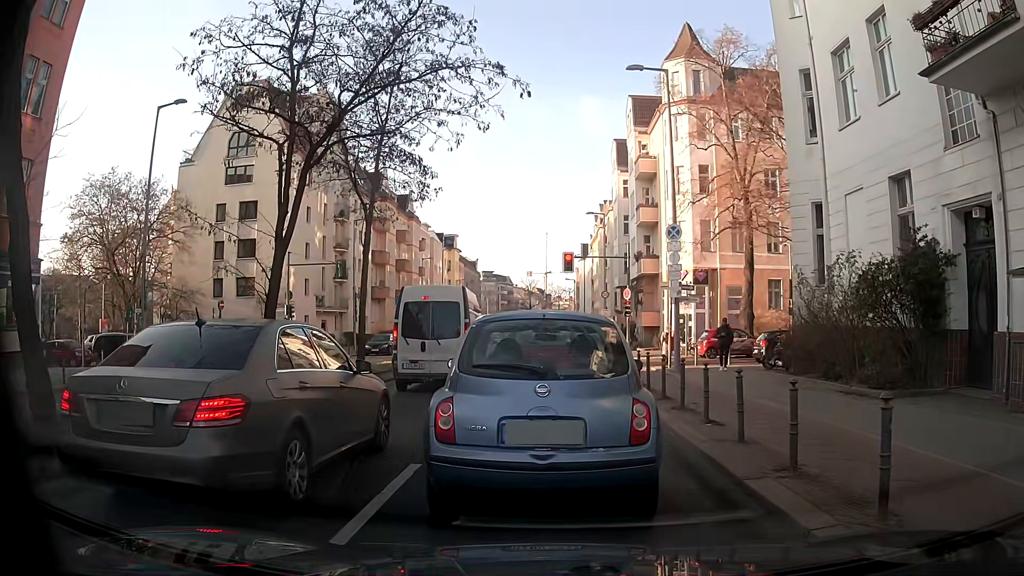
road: secondary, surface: asphalt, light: Day
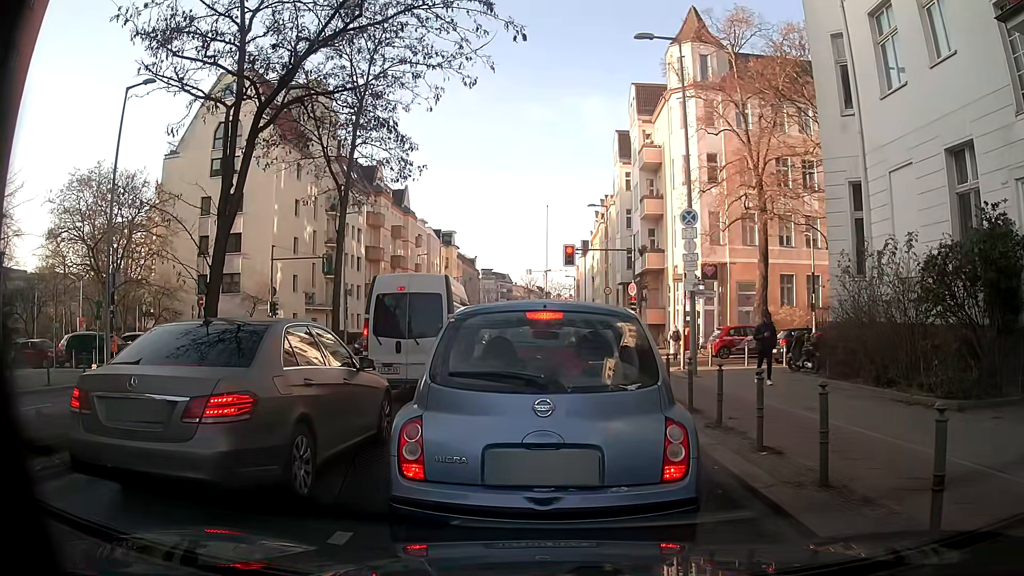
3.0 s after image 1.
(0.0, +2.5) m; 0°
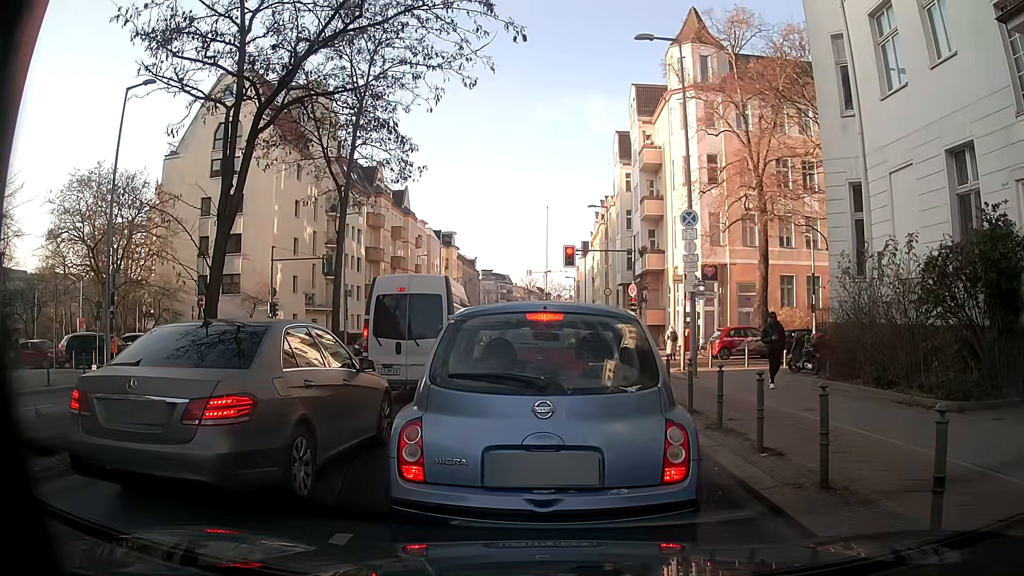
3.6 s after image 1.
(0.0, +0.1) m; 0°
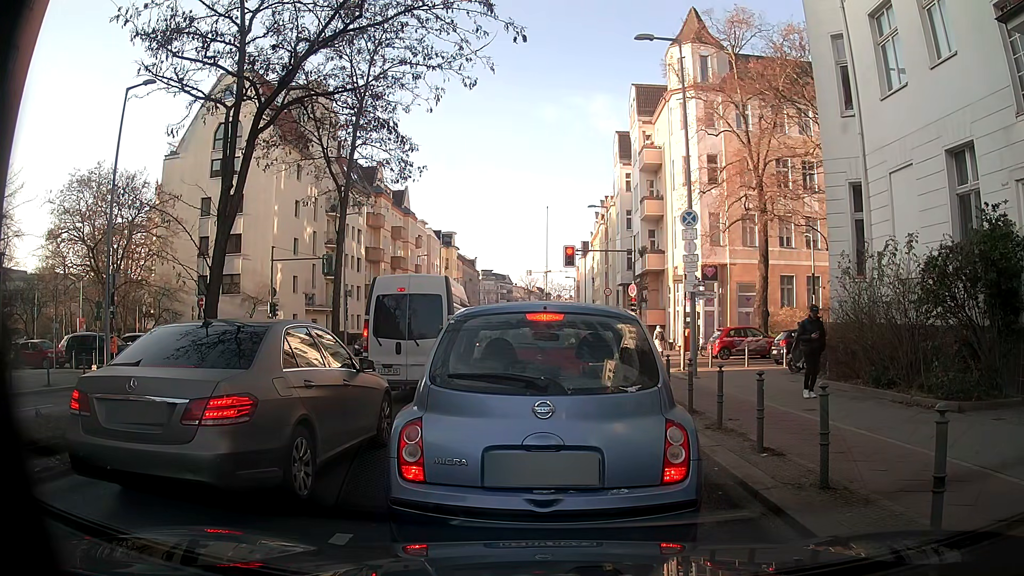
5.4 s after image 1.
(0.0, 0.0) m; 0°
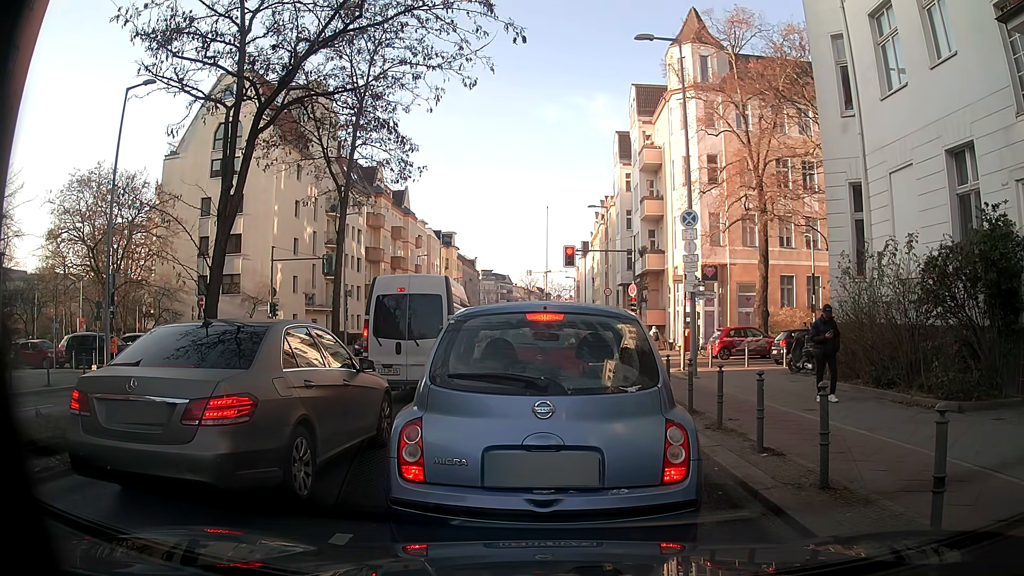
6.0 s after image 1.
(0.0, 0.0) m; 0°
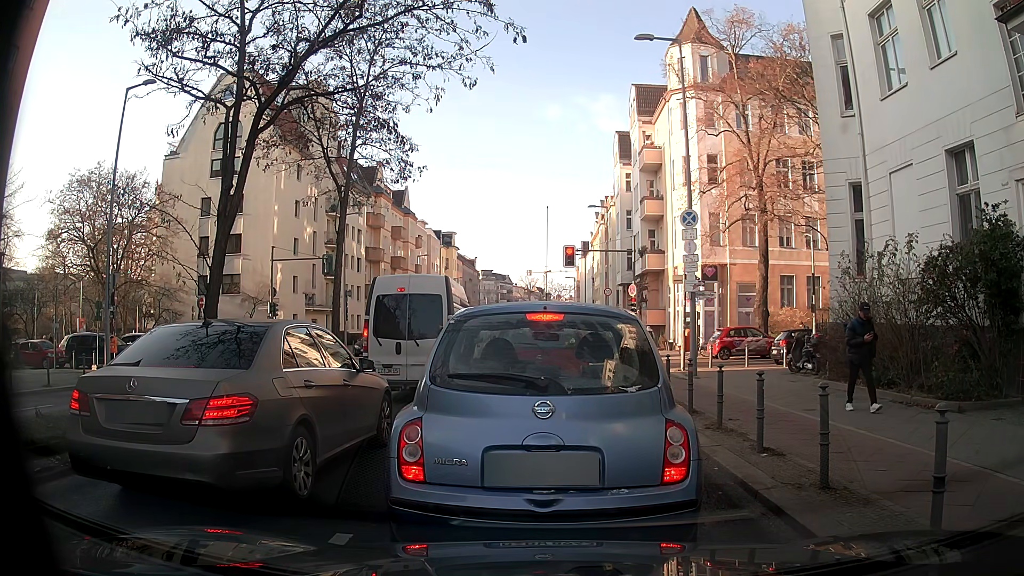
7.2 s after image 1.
(0.0, 0.0) m; 0°
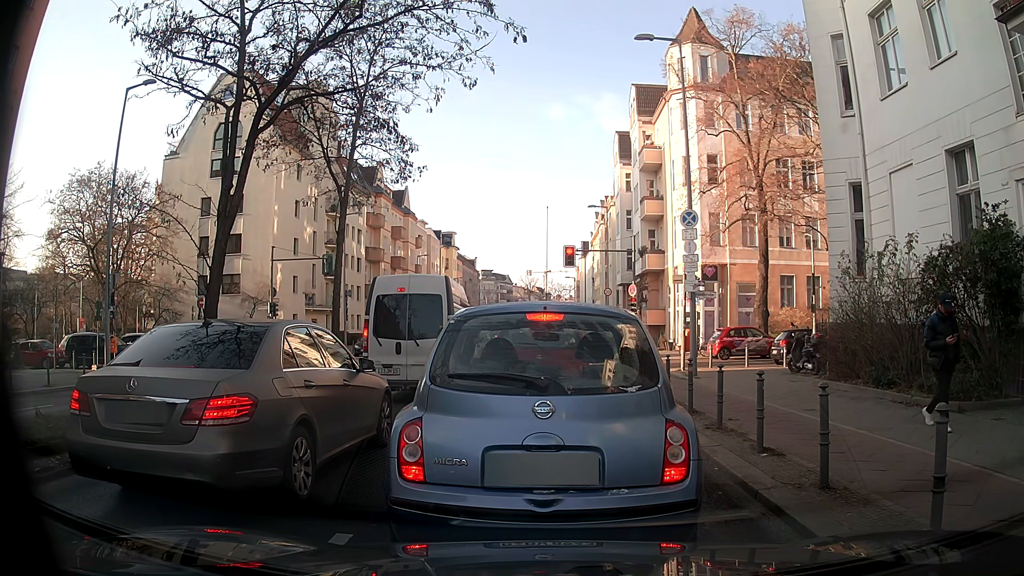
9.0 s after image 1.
(0.0, 0.0) m; 0°
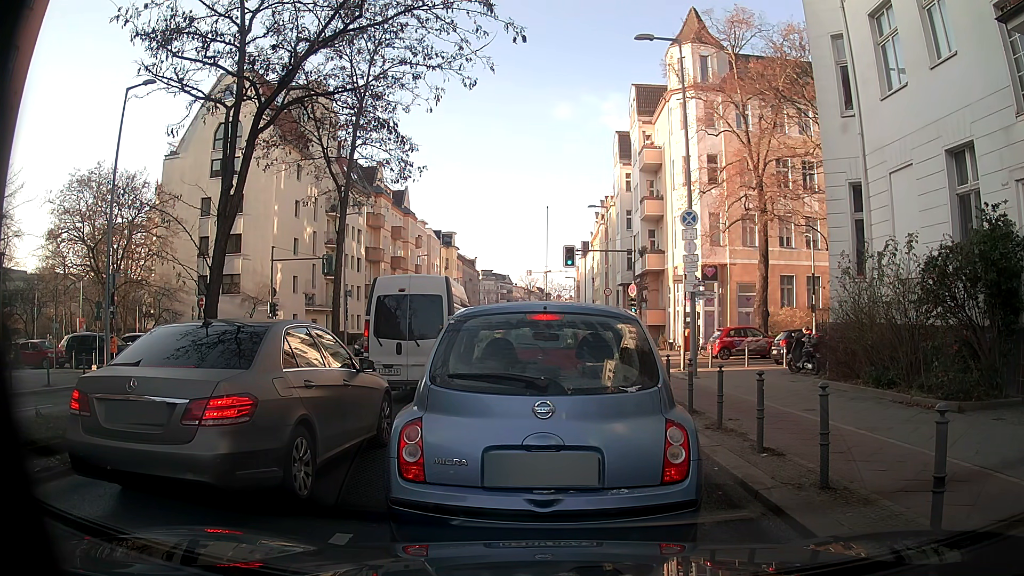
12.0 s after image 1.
(0.0, 0.0) m; 0°
(0, +10) (+1, +20) (+1, +30) (+2, +40) (+2, +50) (+1, +60) (+1, +70) (+1, +80) (+2, +90) (+2, +100) m
